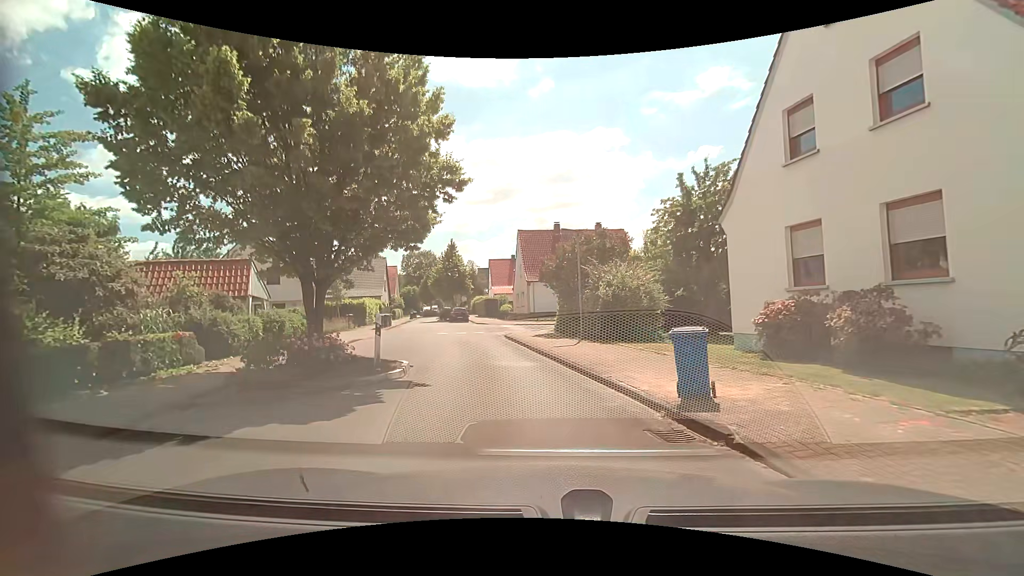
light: Day
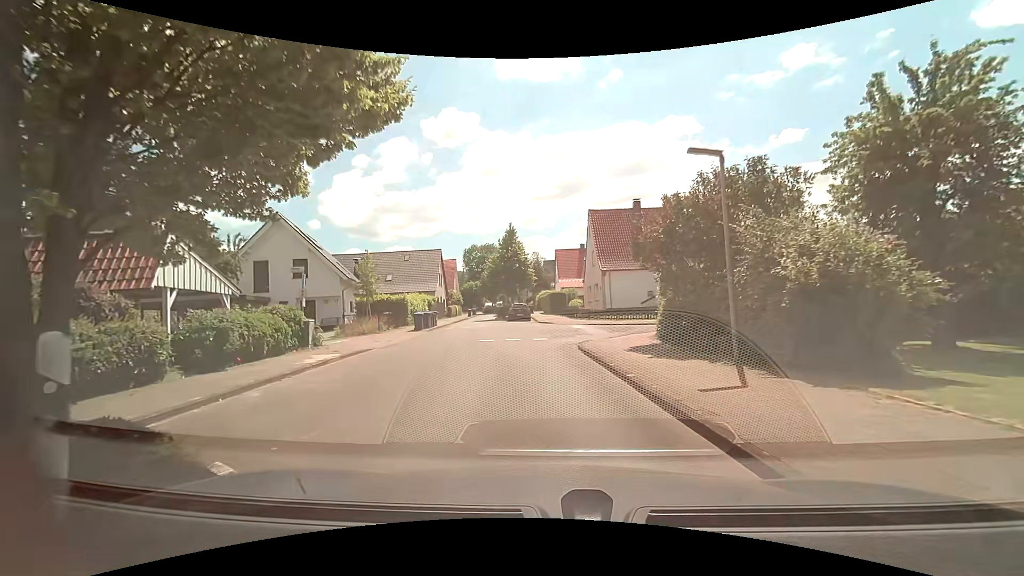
(-0.6, +8.5) m; -8°
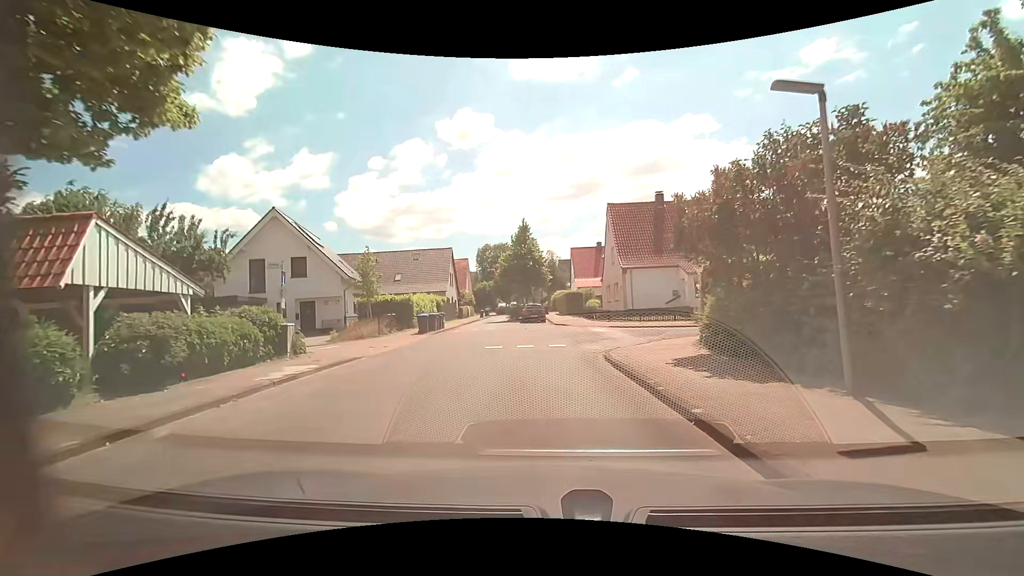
(-0.1, +2.7) m; -2°
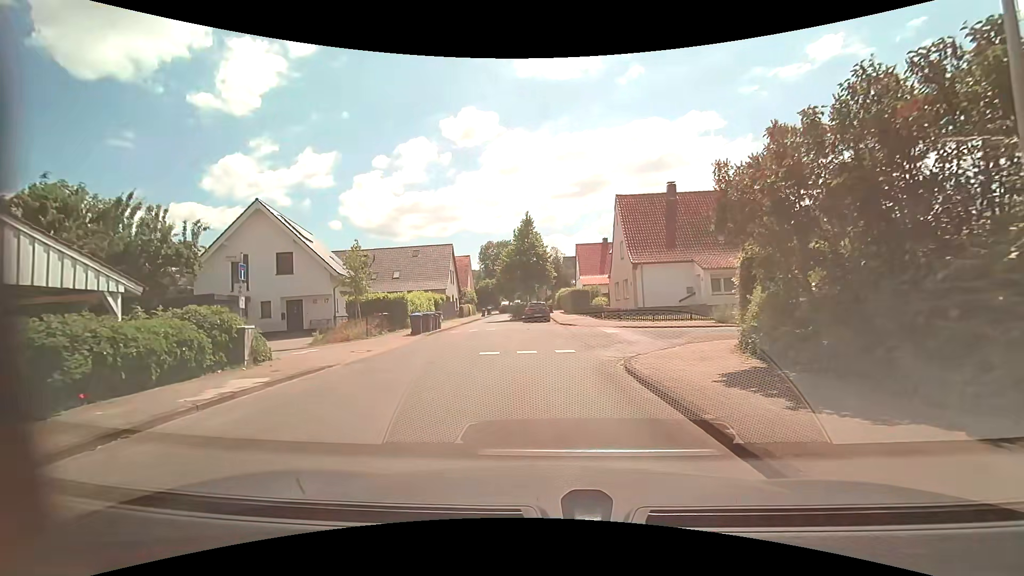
(0.0, +2.4) m; -2°
